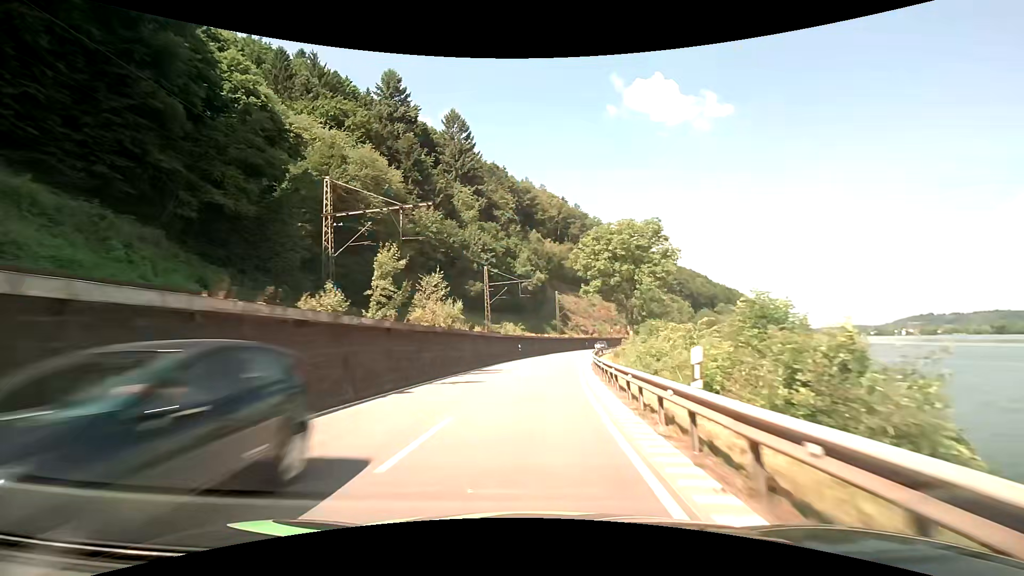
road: primary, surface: asphalt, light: Day
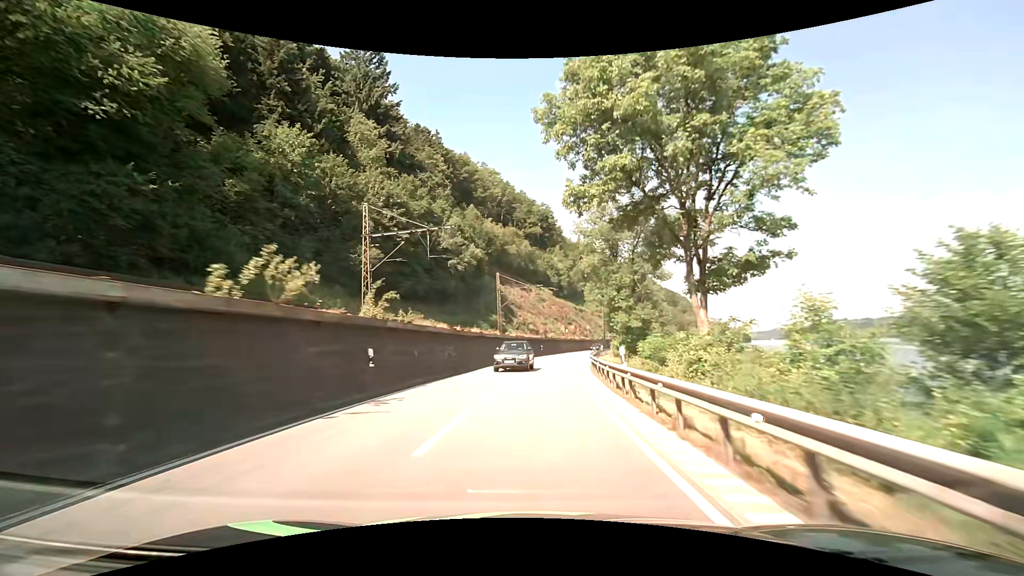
(+1.8, +34.8) m; +6°
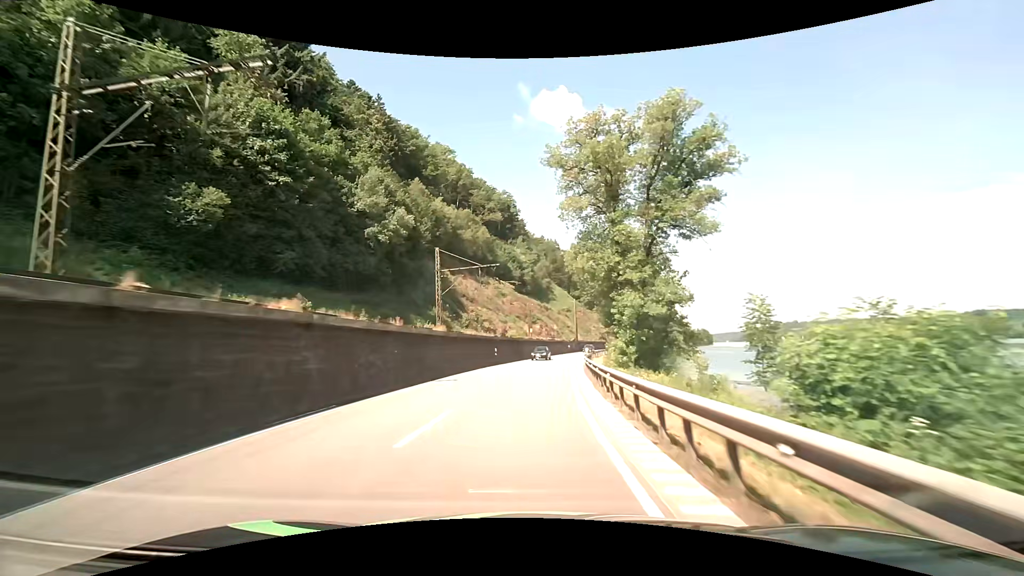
(+1.2, +23.2) m; +4°
